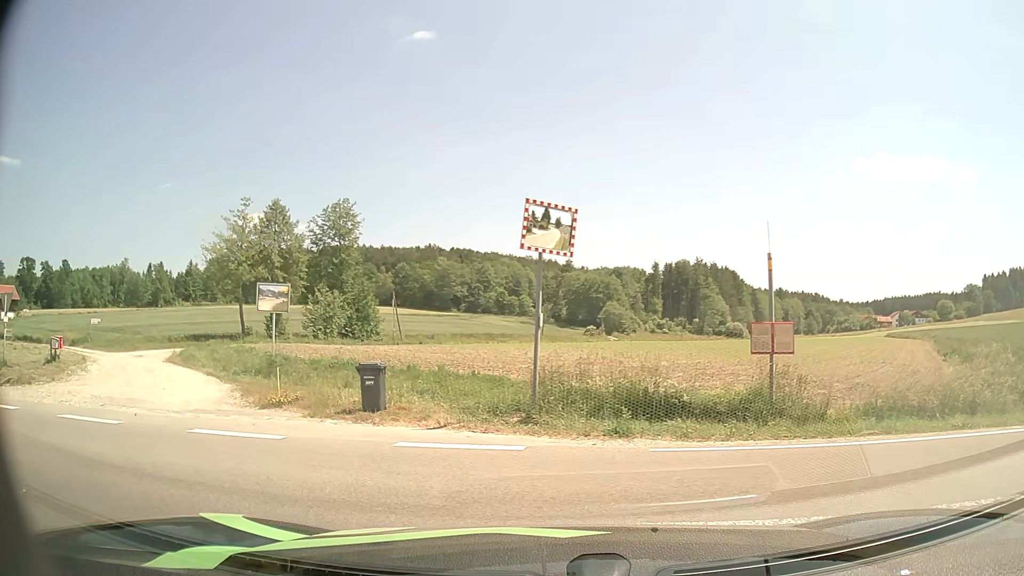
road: unclassified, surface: asphalt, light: Day
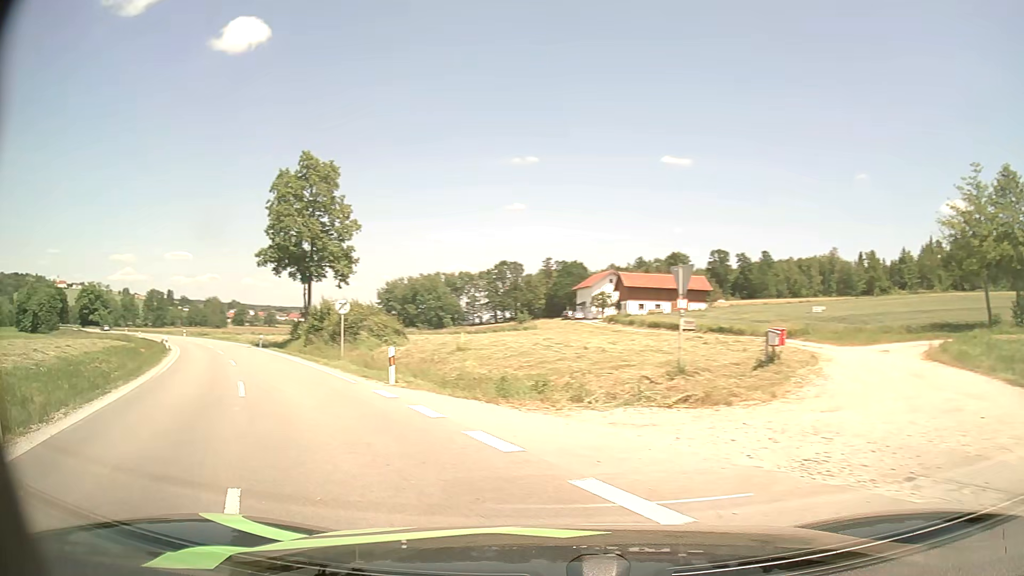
(-4.5, +7.3) m; -62°
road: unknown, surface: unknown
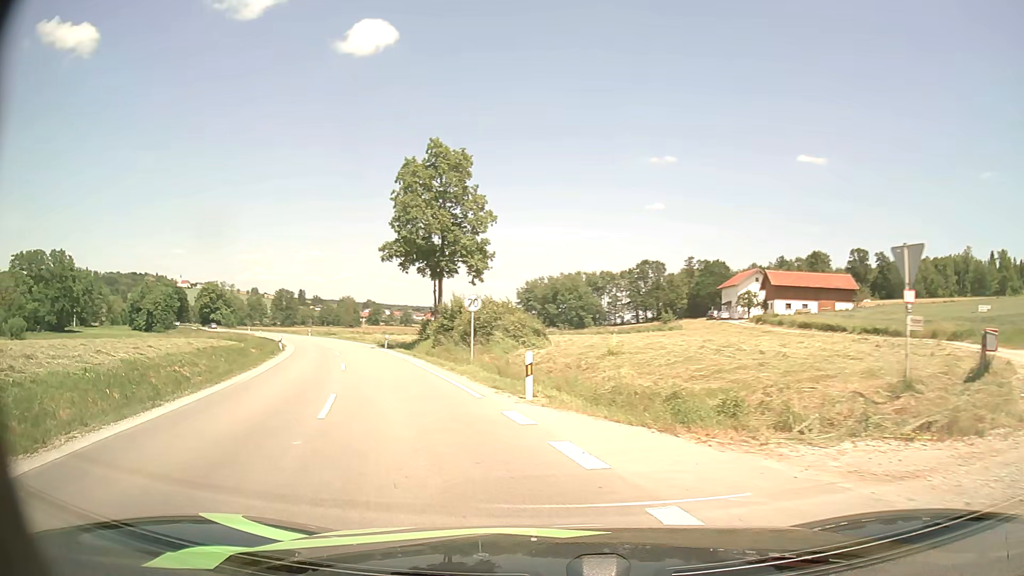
(-0.4, +3.9) m; -11°
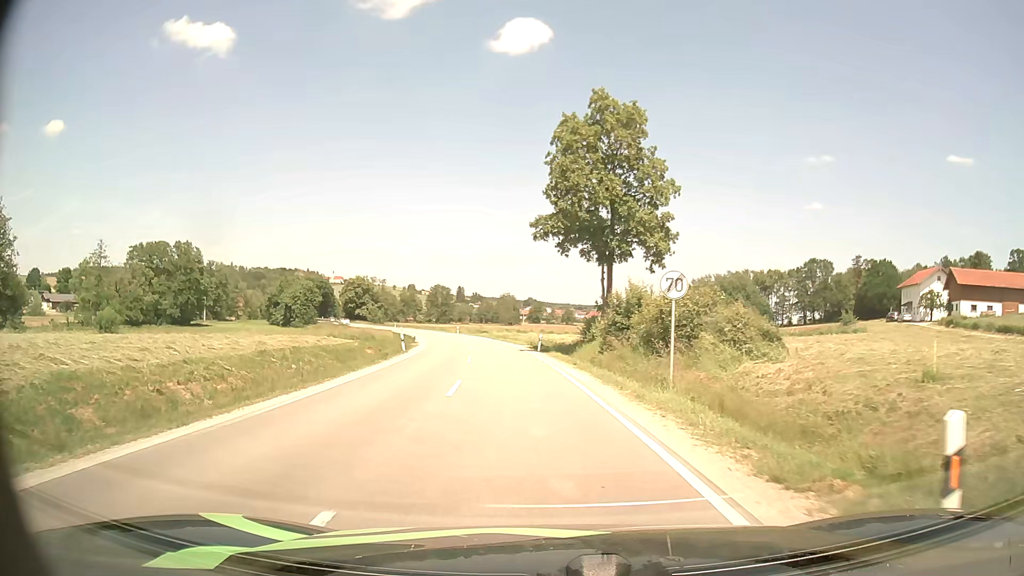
(-1.6, +9.8) m; -14°
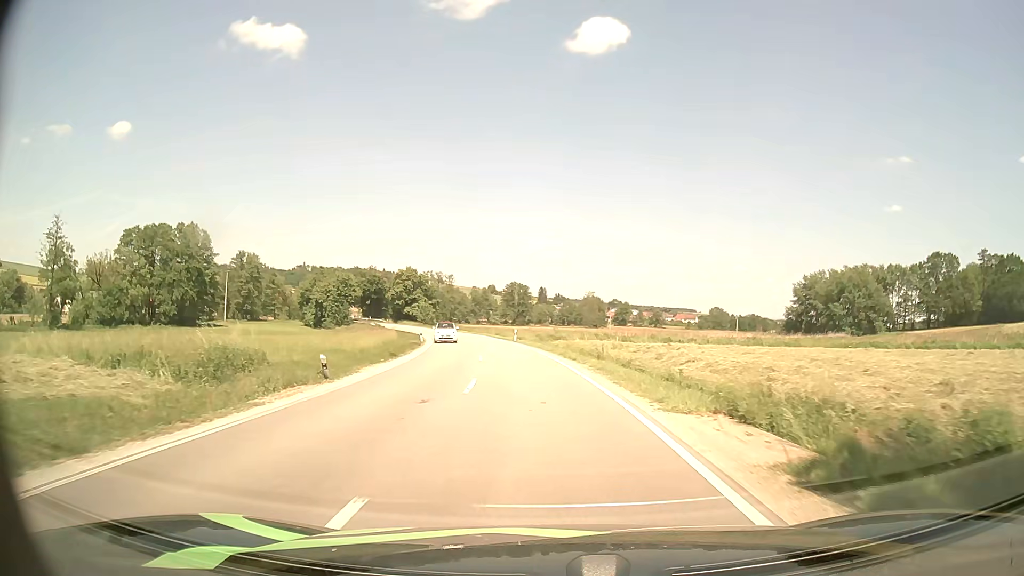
(-2.7, +36.5) m; -7°
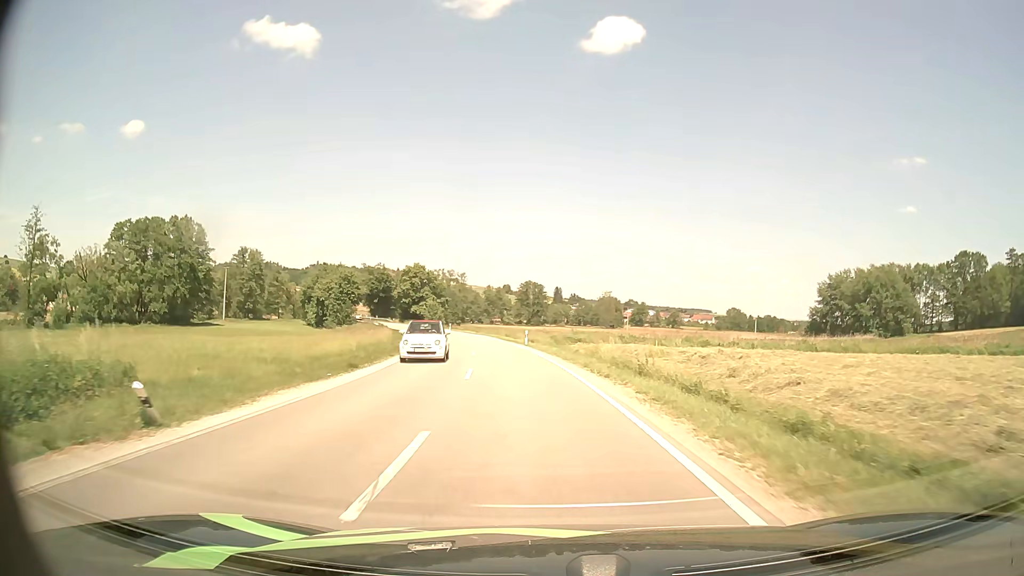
(-0.1, +8.8) m; -1°
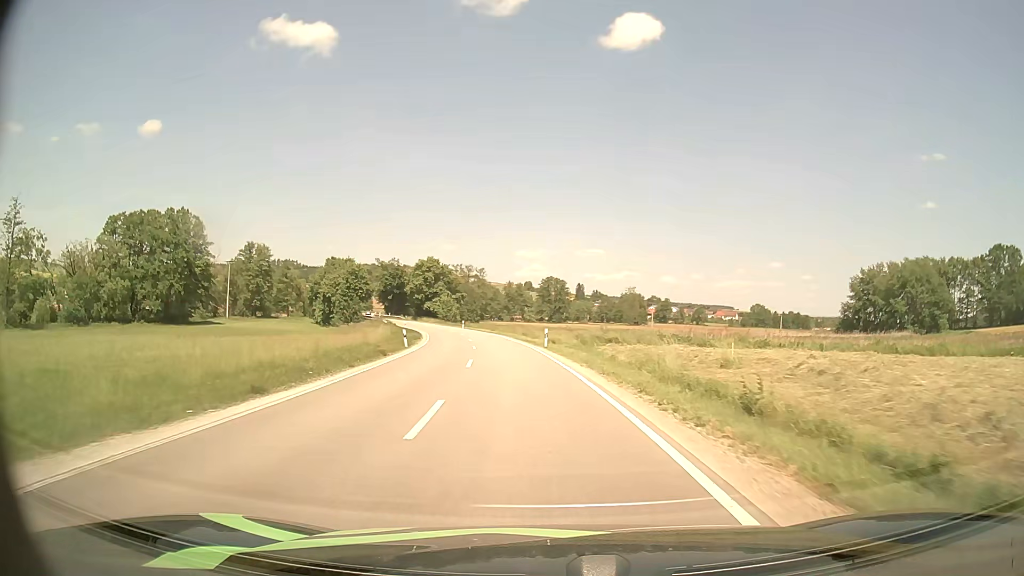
(-0.1, +9.2) m; -1°
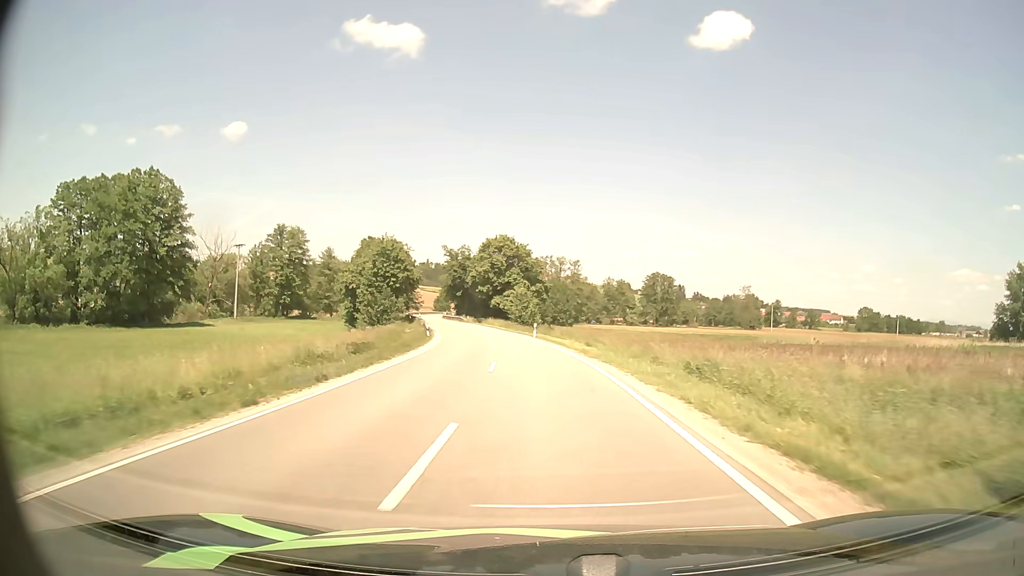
(-3.1, +39.2) m; -8°
(0, +10) (-1, +20) (-1, +30) (-2, +40) (-4, +50) (-5, +60) (-7, +69) (-10, +79) (-12, +89) (-14, +99) m
